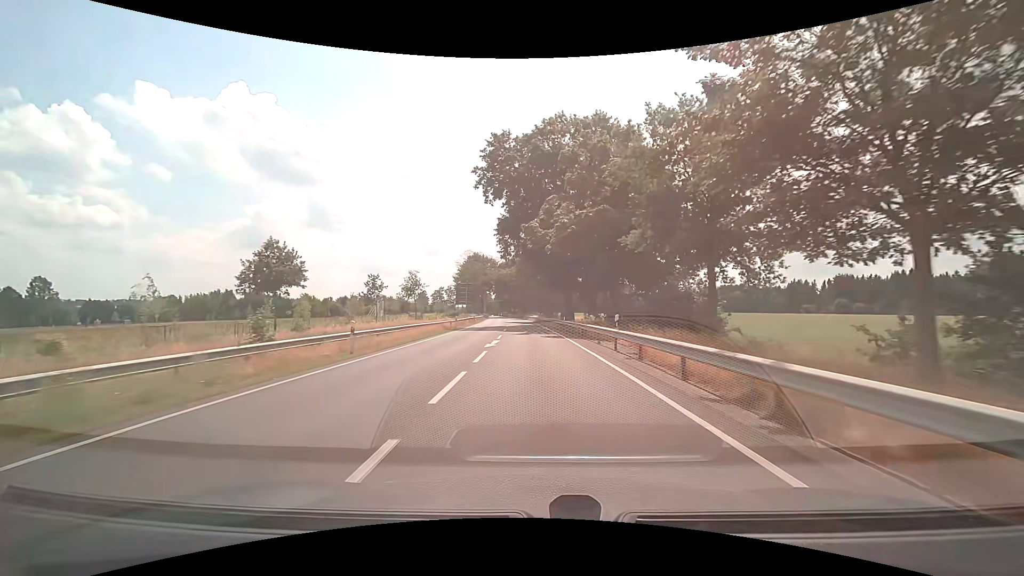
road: primary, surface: asphalt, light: Day
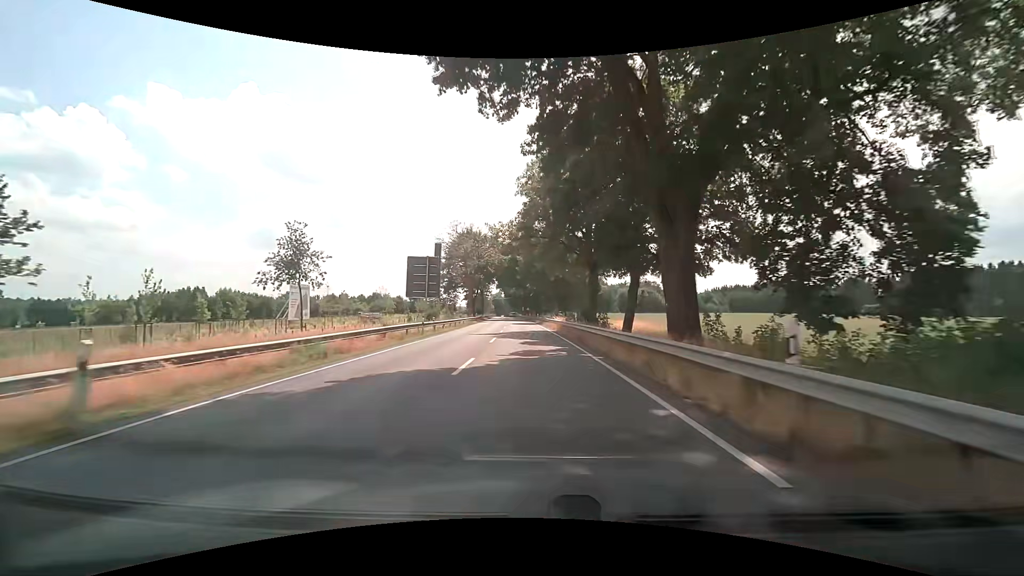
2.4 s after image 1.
(-0.6, +38.9) m; -1°
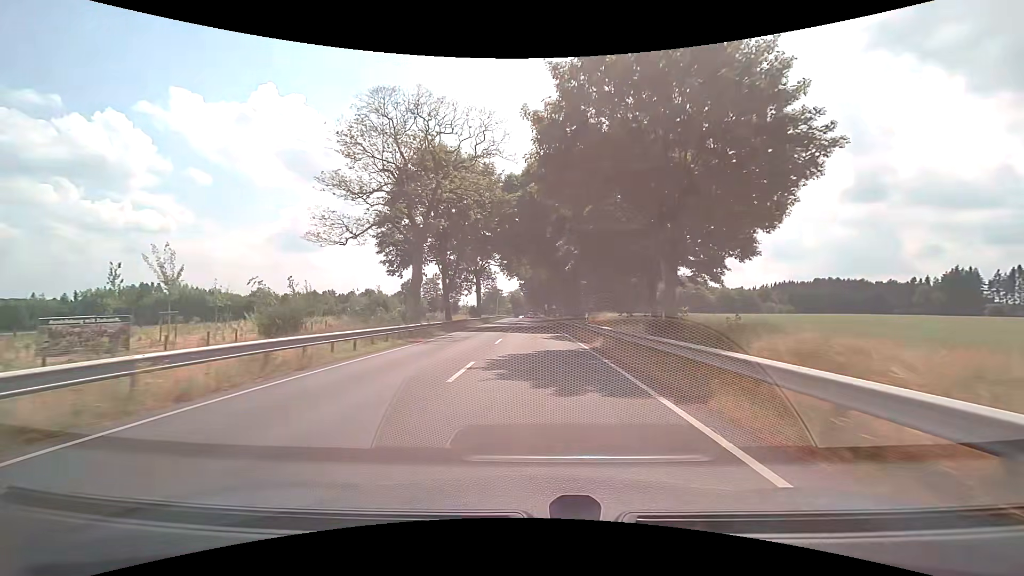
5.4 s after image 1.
(-1.1, +49.0) m; -3°
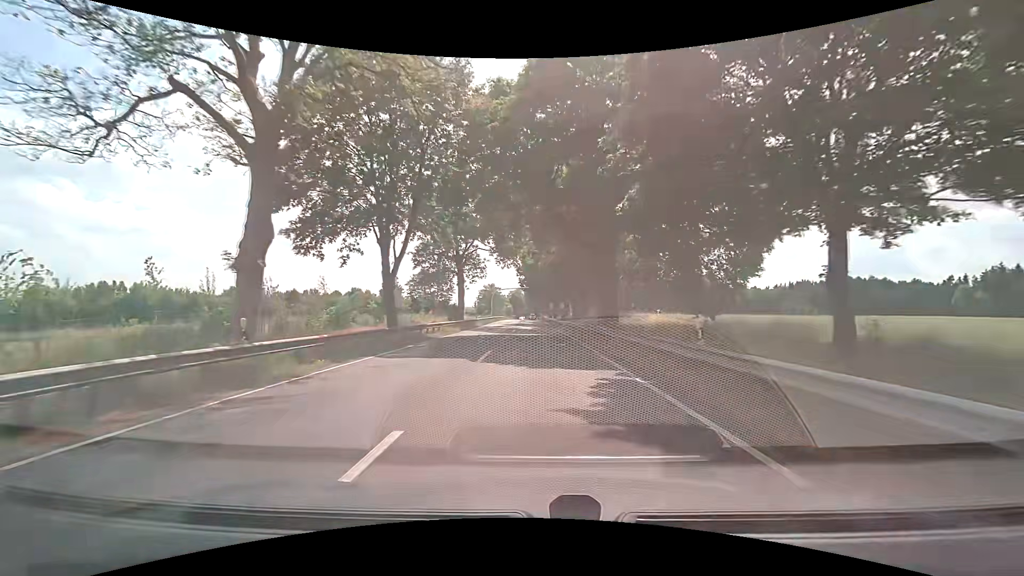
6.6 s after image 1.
(-0.1, +19.9) m; 0°
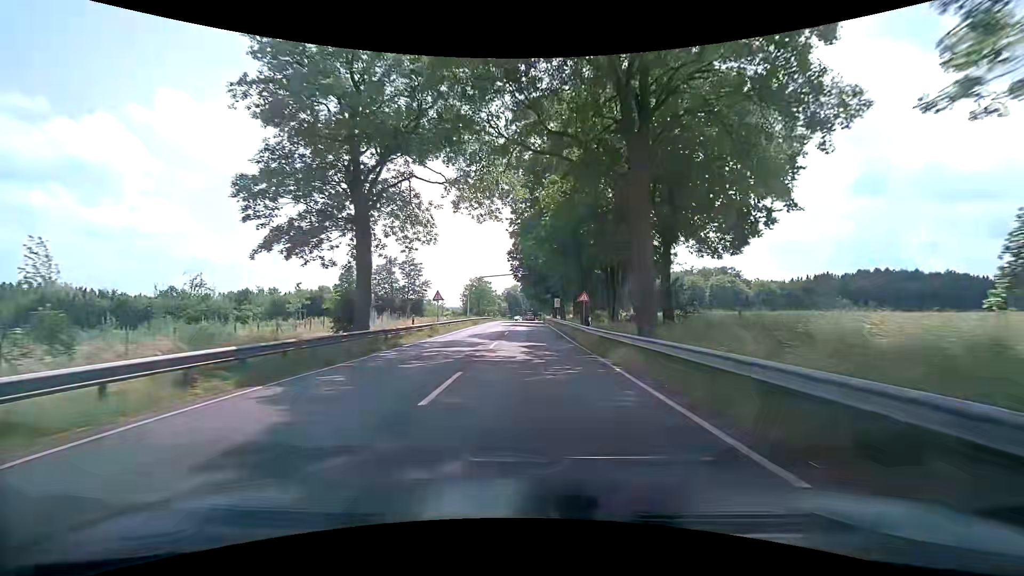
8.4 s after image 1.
(+0.2, +30.2) m; 0°
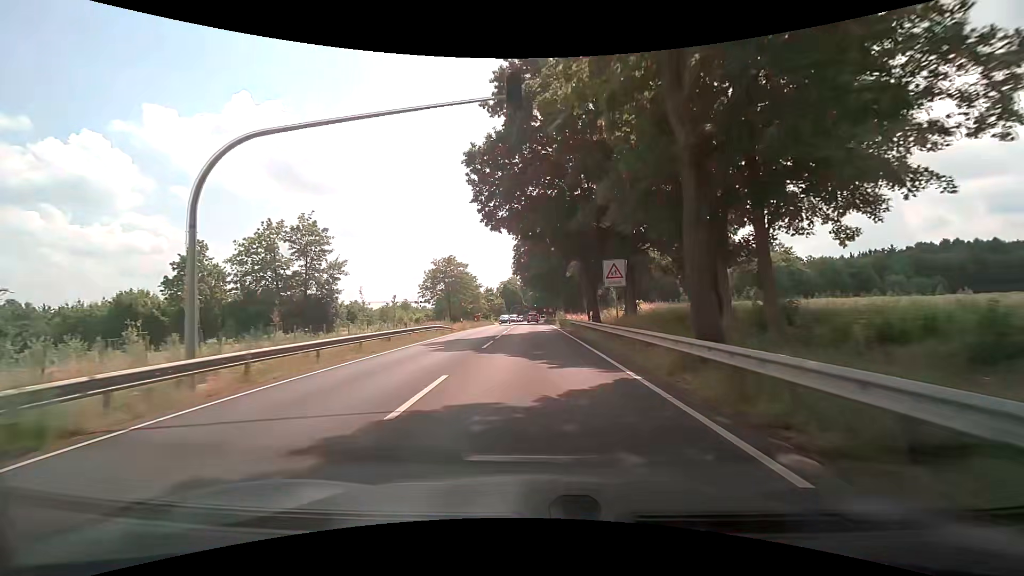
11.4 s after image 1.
(0.0, +48.8) m; 0°
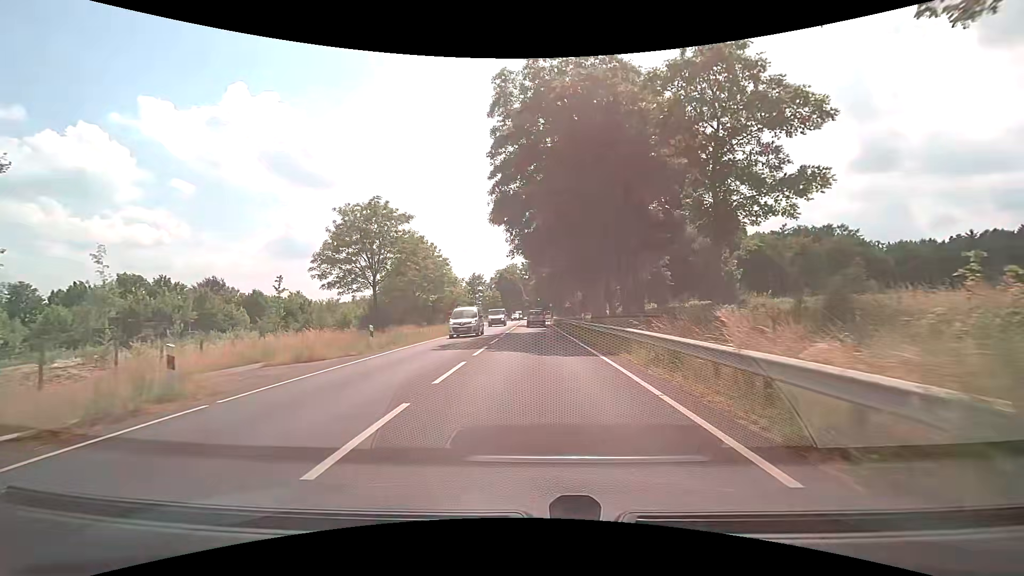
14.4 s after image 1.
(-0.2, +38.9) m; -1°
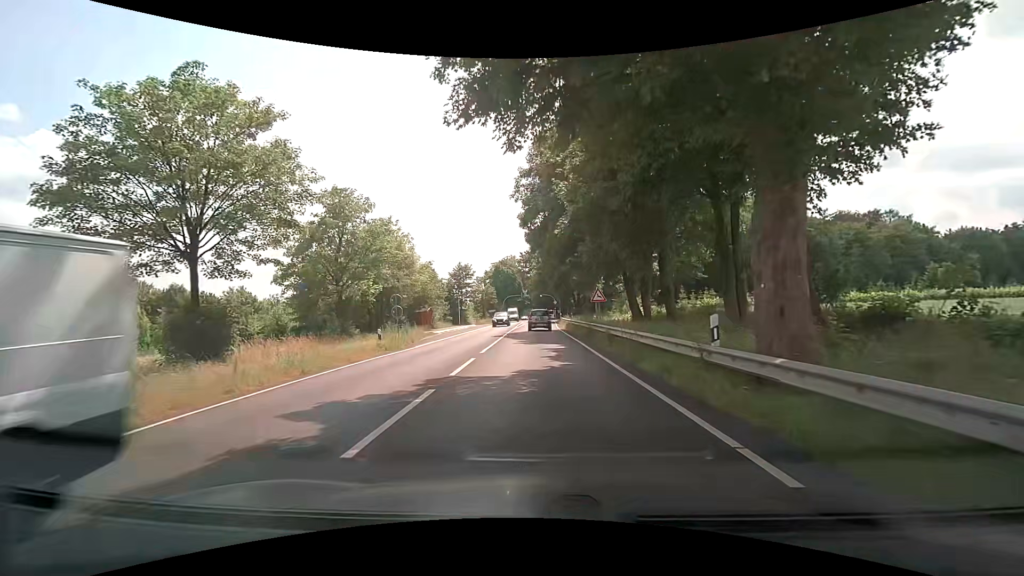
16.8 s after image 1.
(+0.1, +22.2) m; 0°
(0, +10) (0, +20) (0, +30) (0, +40) (+1, +50) (+1, +60) (+1, +70) (+2, +80) (+2, +90) (+2, +100) m
